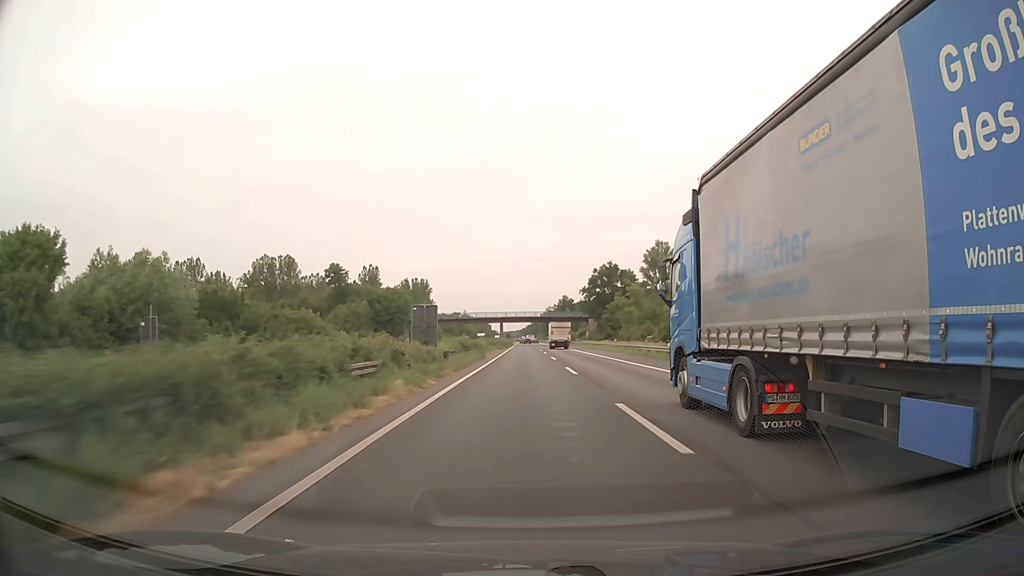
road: motorway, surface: asphalt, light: Day
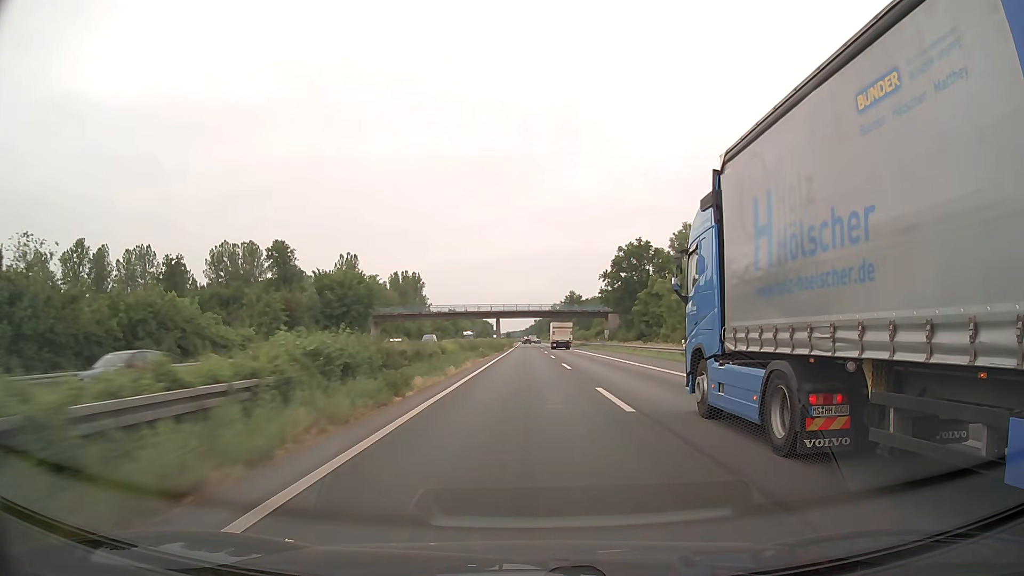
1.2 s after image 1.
(-0.1, +31.6) m; 0°
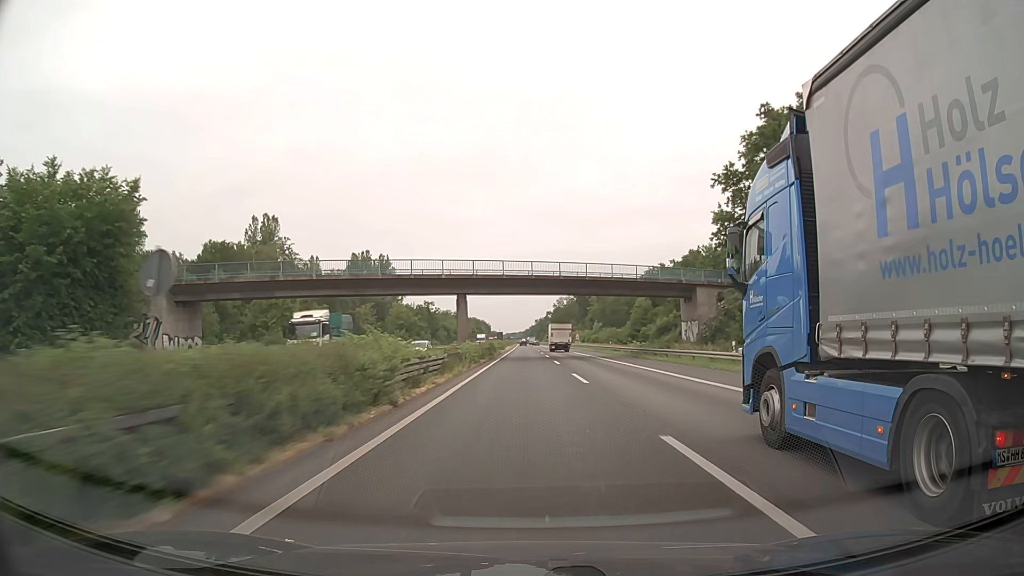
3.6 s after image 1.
(0.0, +63.2) m; 0°
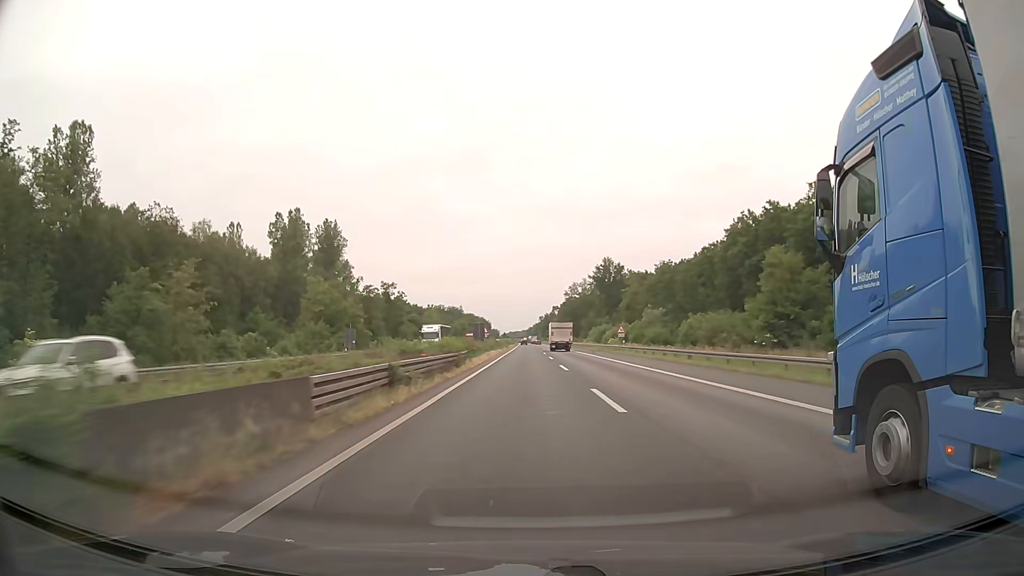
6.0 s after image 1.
(0.0, +63.3) m; 0°
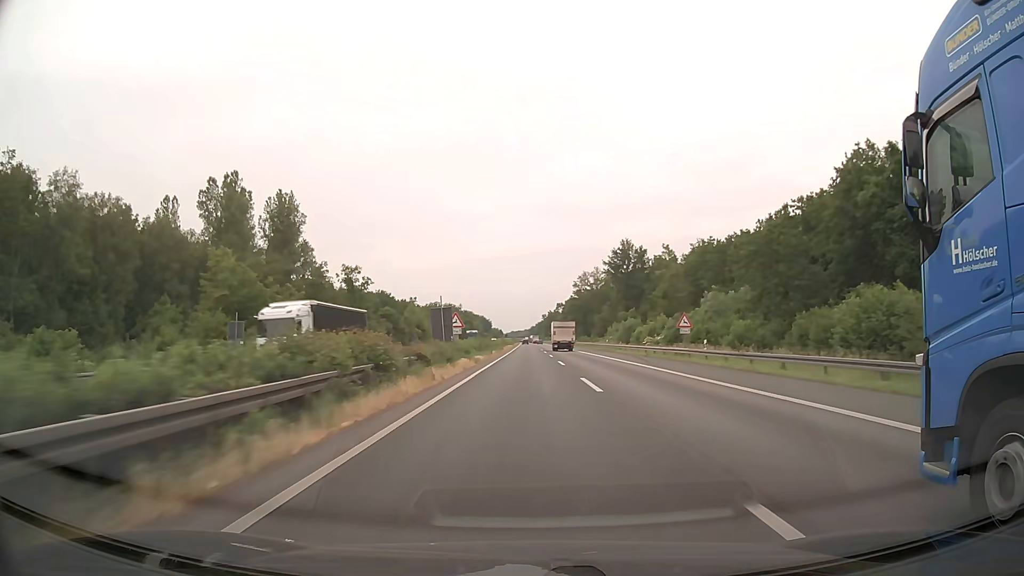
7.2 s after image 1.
(0.0, +31.6) m; 0°
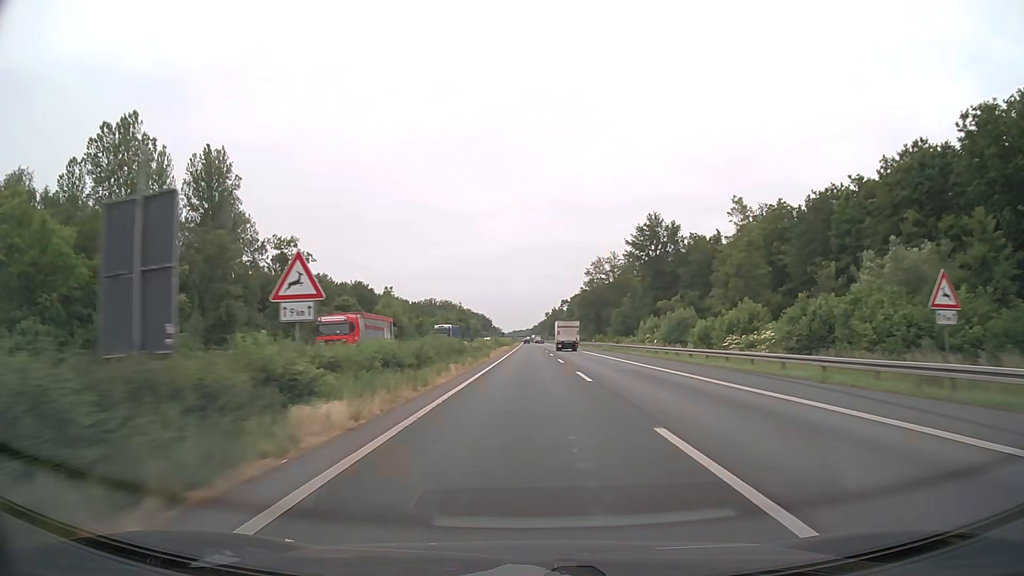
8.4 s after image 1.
(0.0, +31.6) m; 0°
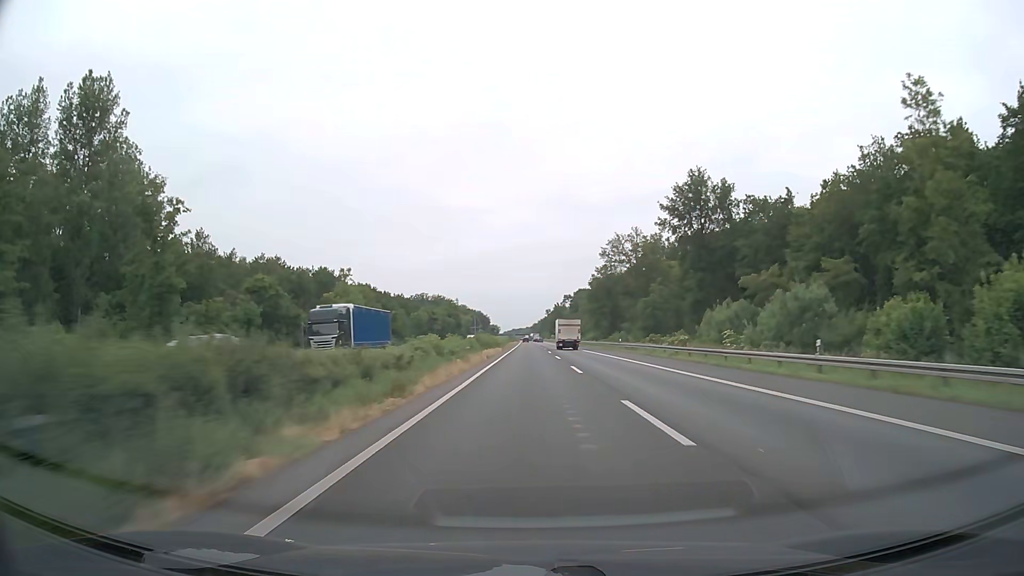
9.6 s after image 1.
(0.0, +31.6) m; 0°
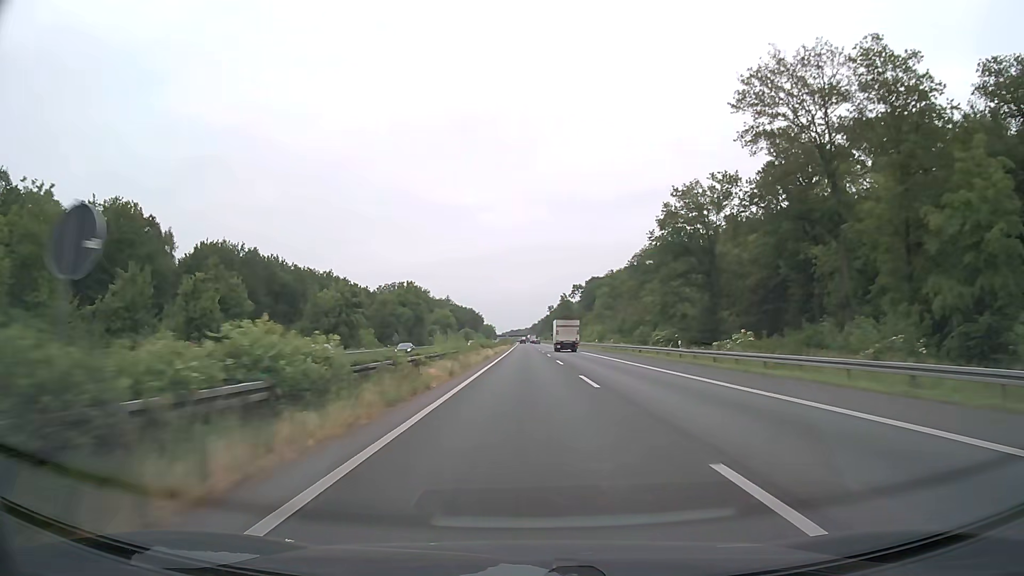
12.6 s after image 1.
(-0.1, +78.9) m; 0°
(0, +10) (0, +20) (0, +30) (0, +40) (0, +50) (0, +60) (0, +70) (0, +80) (0, +90) (0, +100) m
